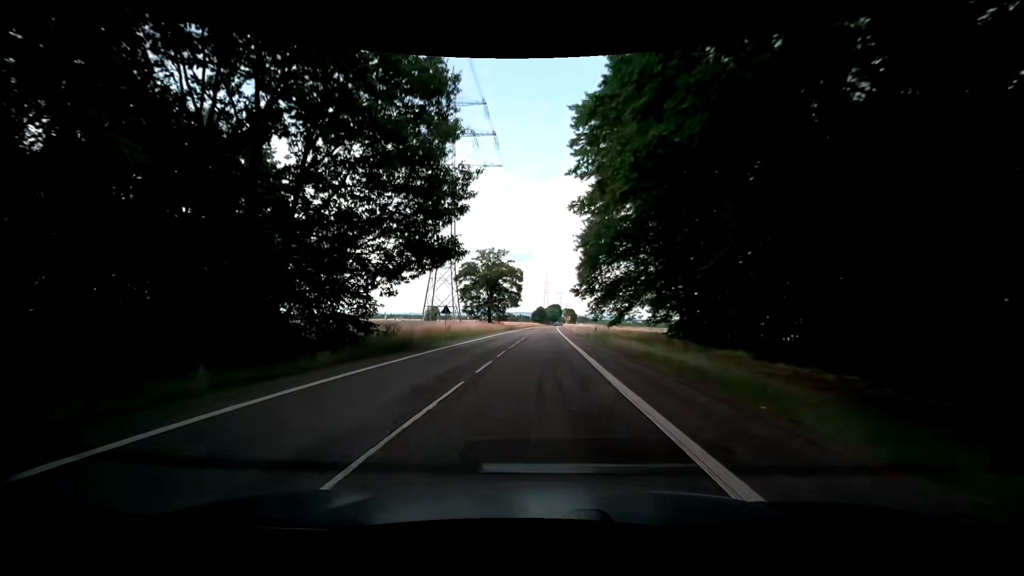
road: secondary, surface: asphalt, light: Day
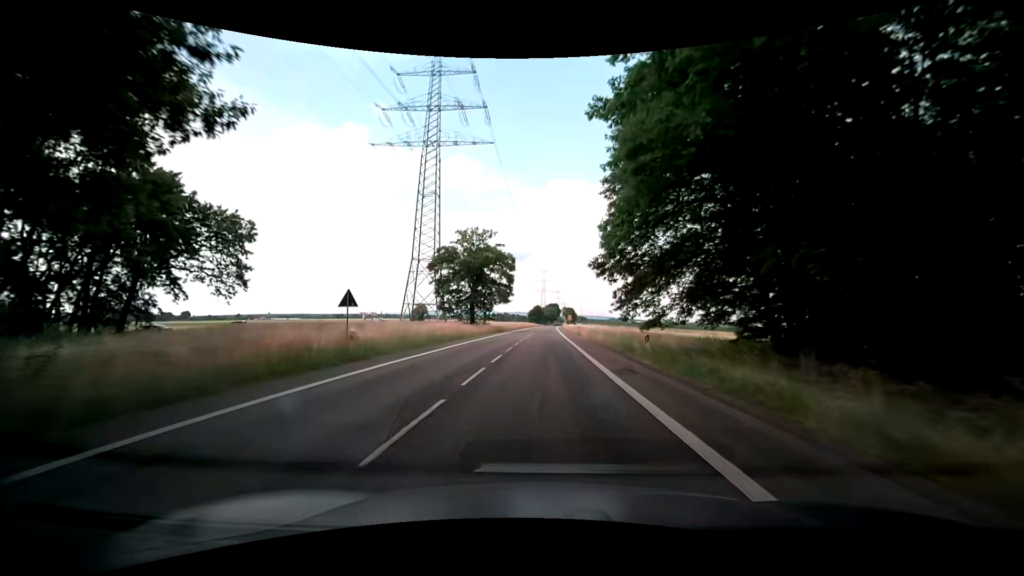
(+0.3, +20.0) m; 0°
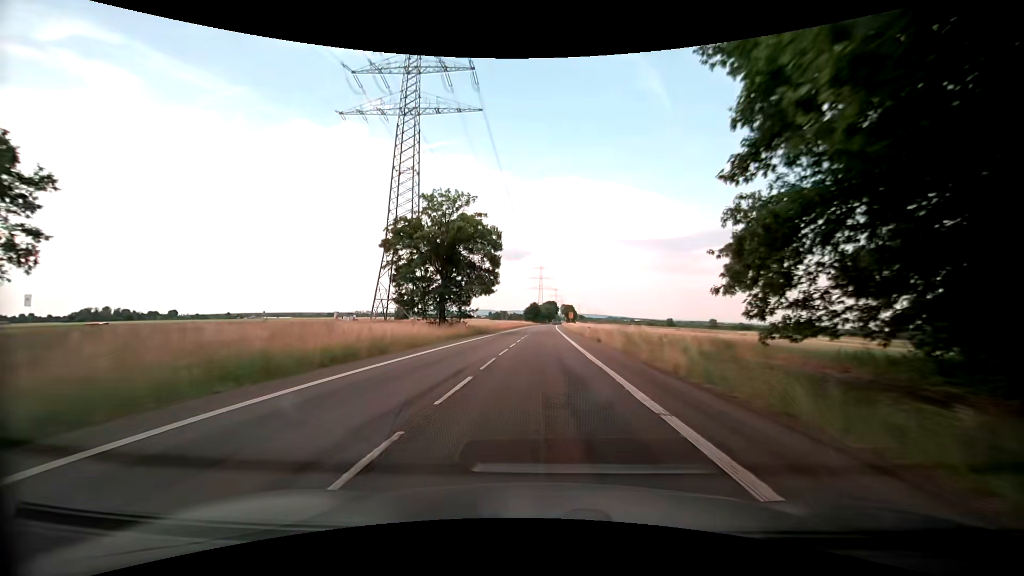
(+0.2, +20.3) m; 0°
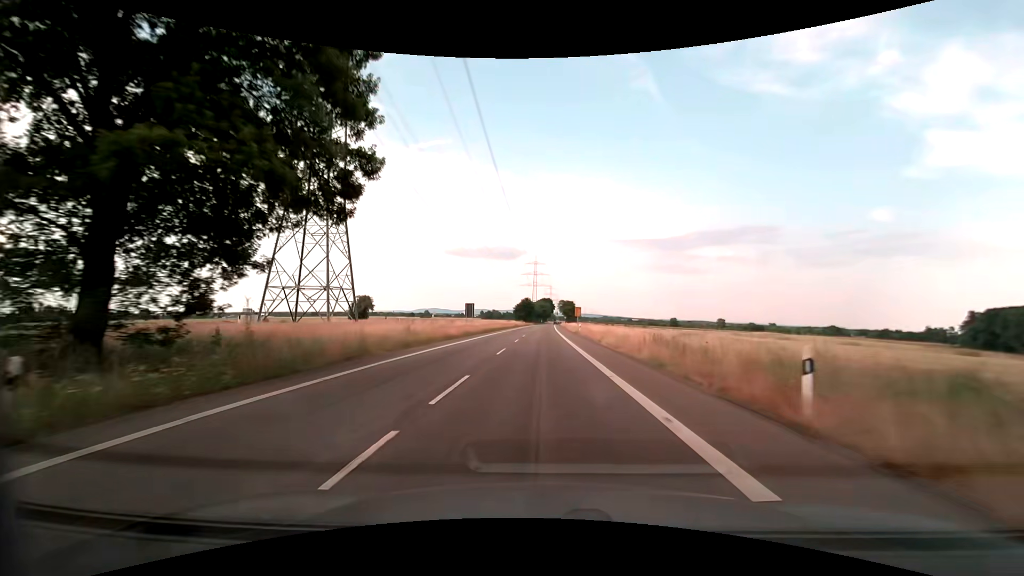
(+0.7, +41.1) m; +1°
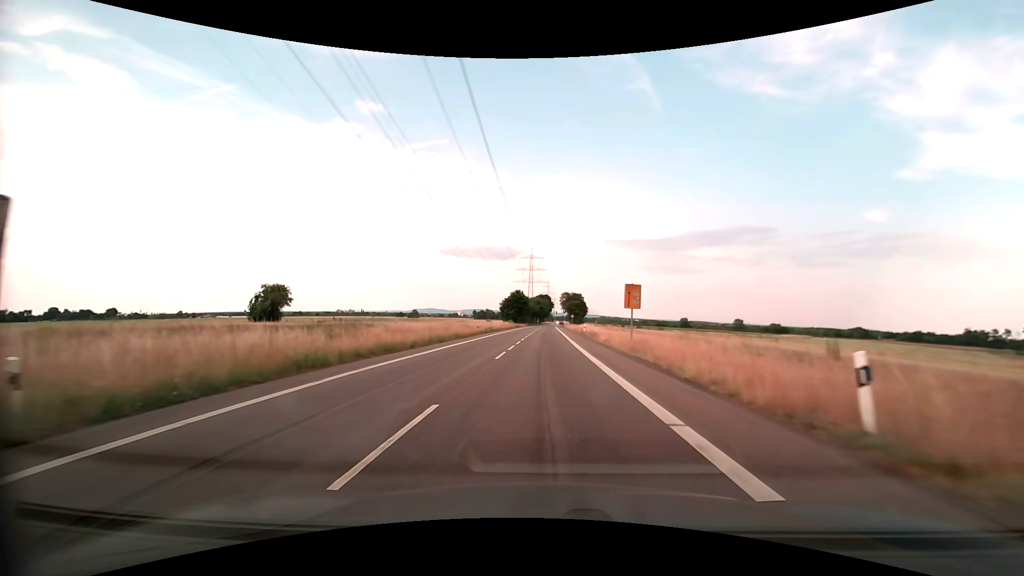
(0.0, +51.1) m; 0°
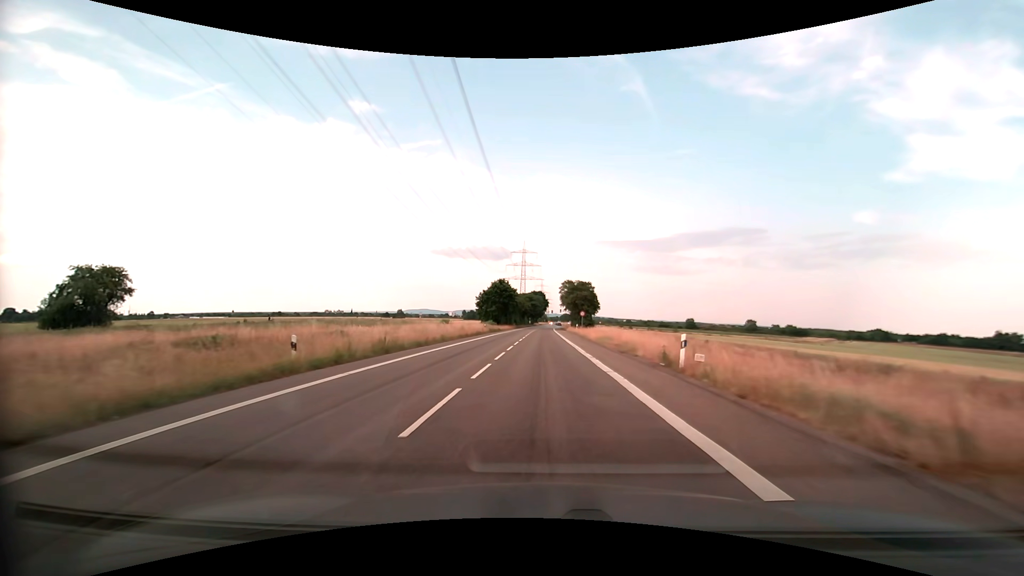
(+0.2, +41.1) m; +1°
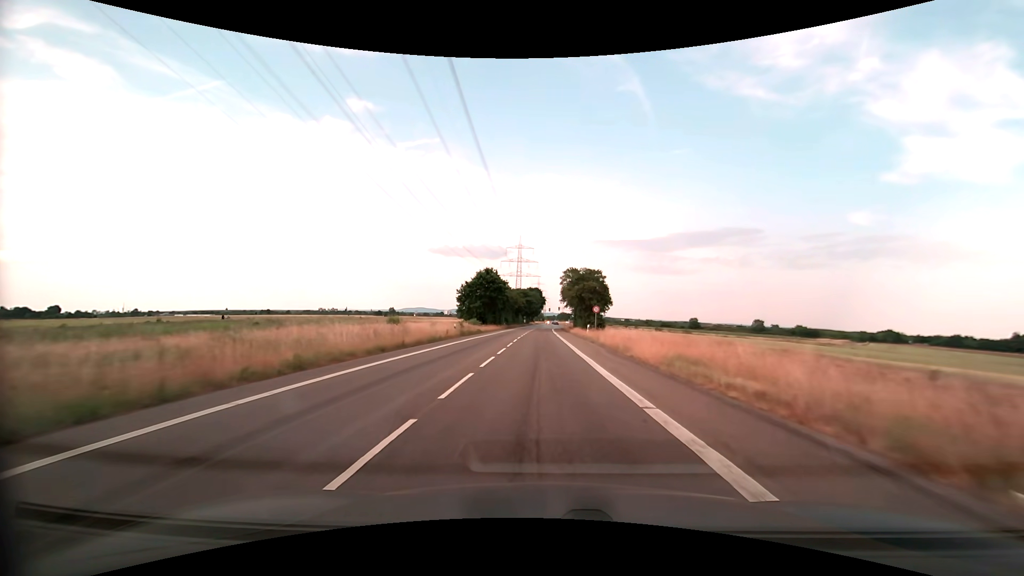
(0.0, +20.7) m; 0°
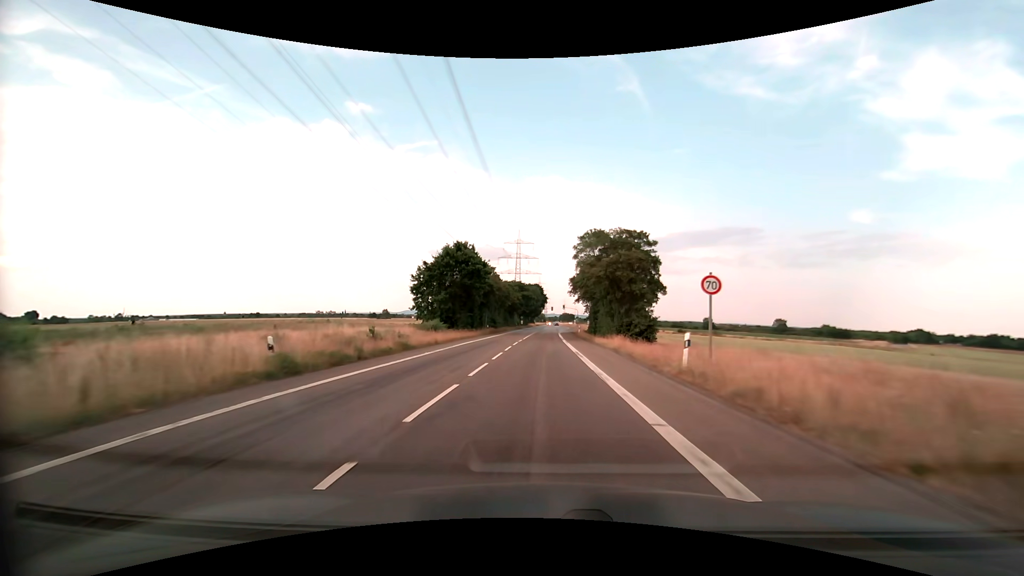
(+0.1, +31.3) m; 0°
(0, +10) (0, +20) (0, +30) (0, +40) (0, +50) (0, +60) (+1, +70) (+1, +80) (+2, +90) (+2, +100) m
